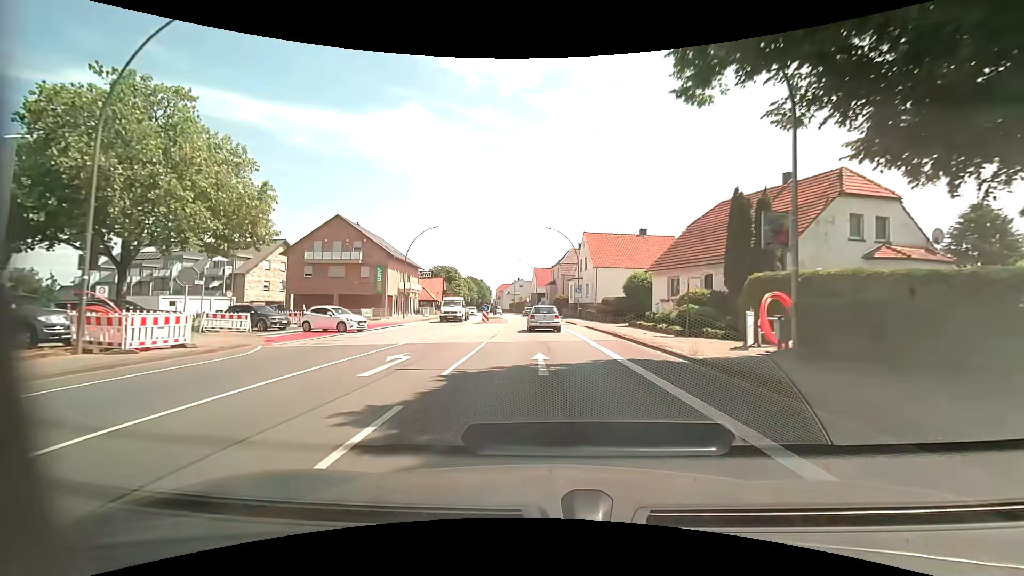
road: primary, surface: asphalt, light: Day
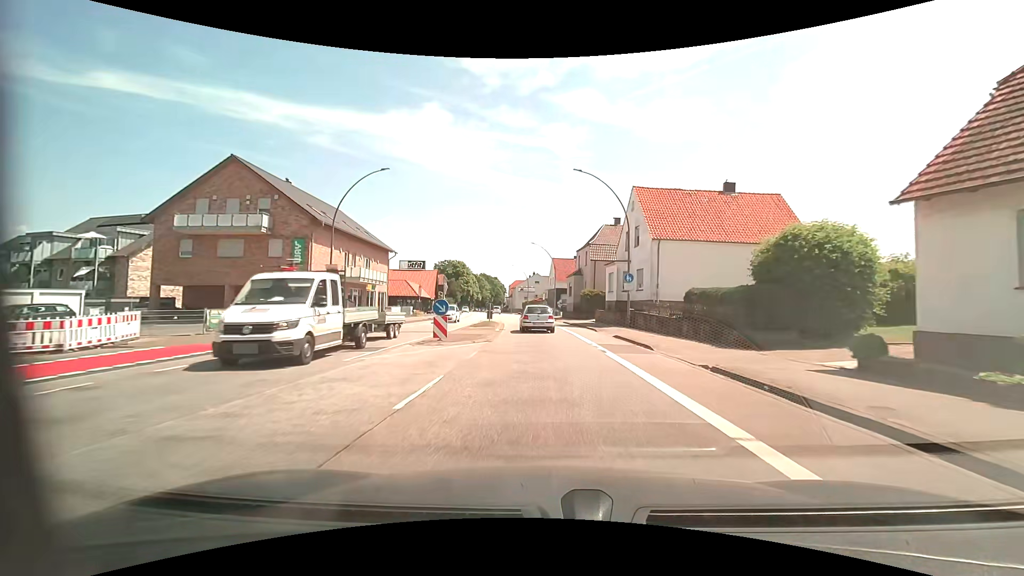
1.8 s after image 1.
(-0.4, +22.7) m; -2°
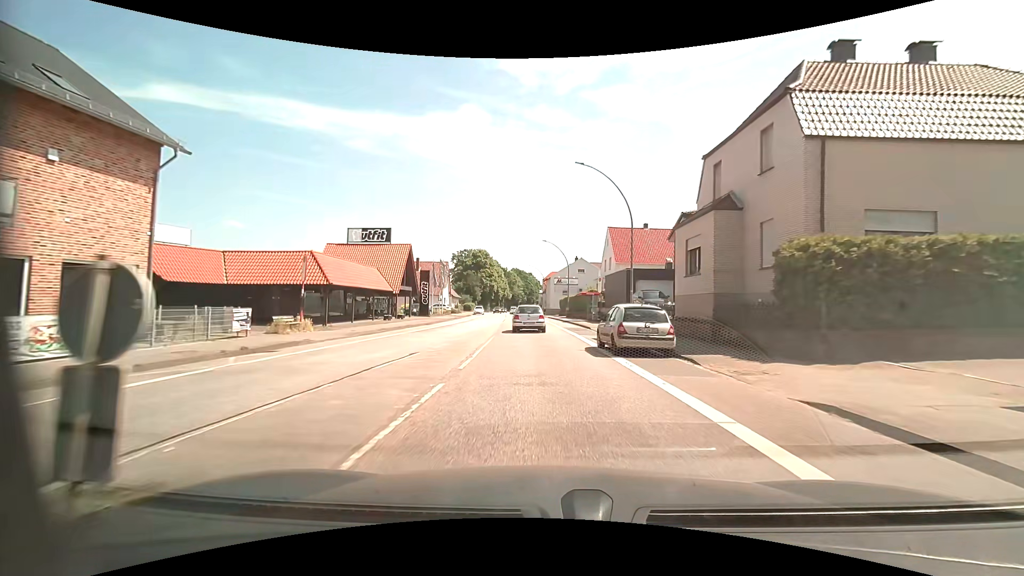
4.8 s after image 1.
(-1.4, +37.3) m; -4°
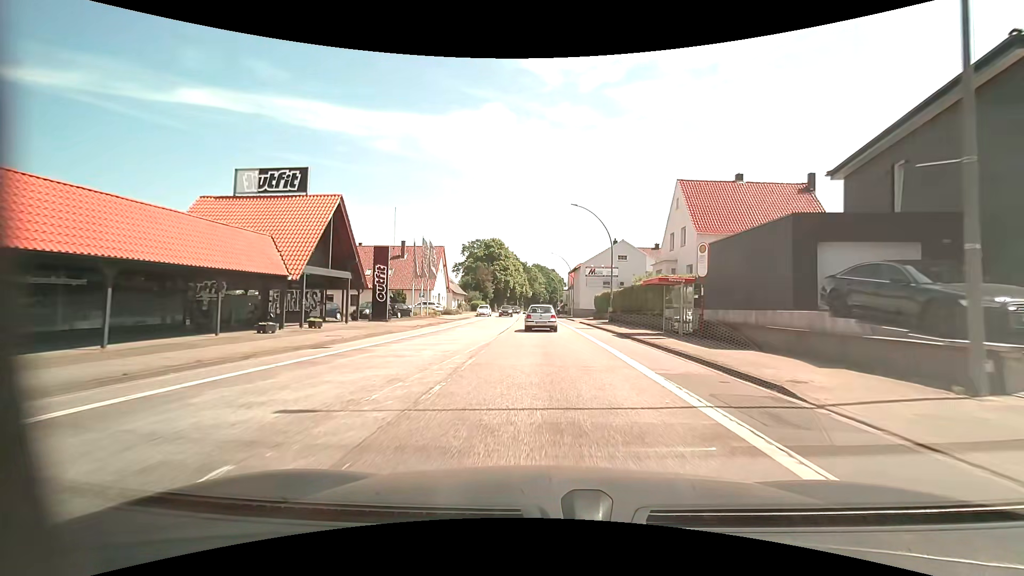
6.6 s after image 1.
(-0.6, +22.3) m; -3°
(0, +10) (0, +20) (-1, +30) (-1, +40) (-1, +50) (-2, +60) (-2, +70) (-2, +80) (-3, +90) (-3, +100) m
